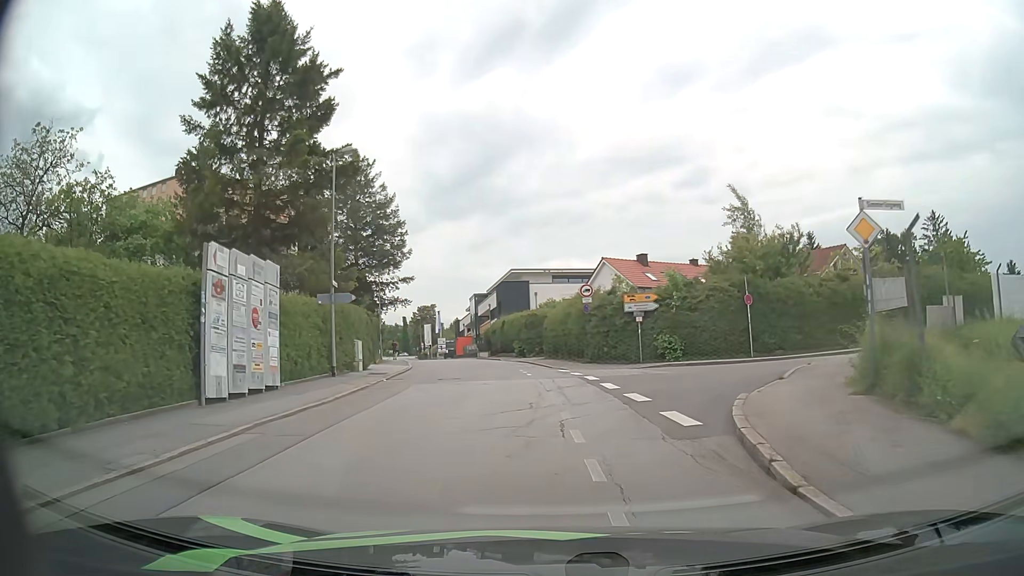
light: Day
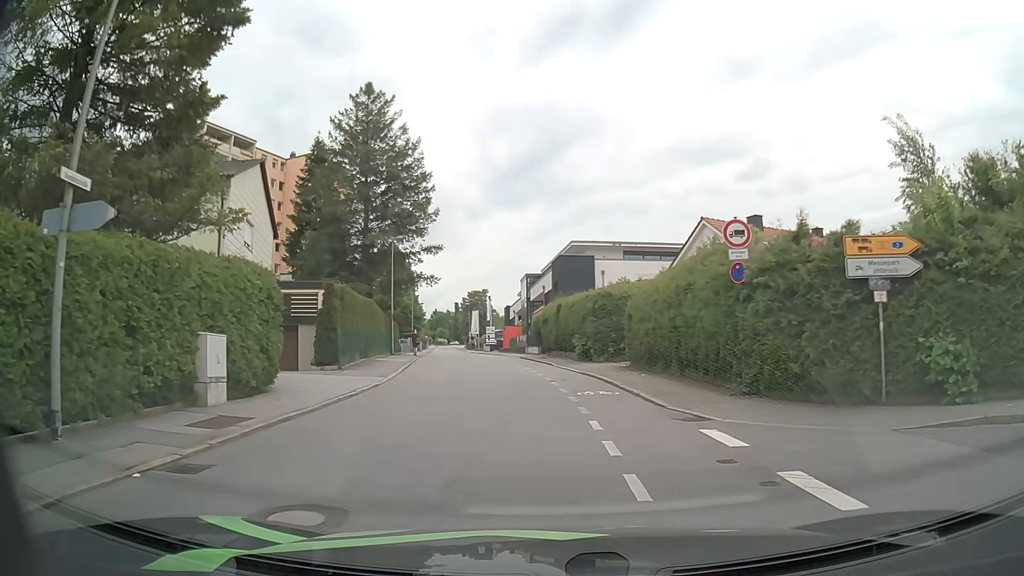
(-0.8, +16.7) m; -5°
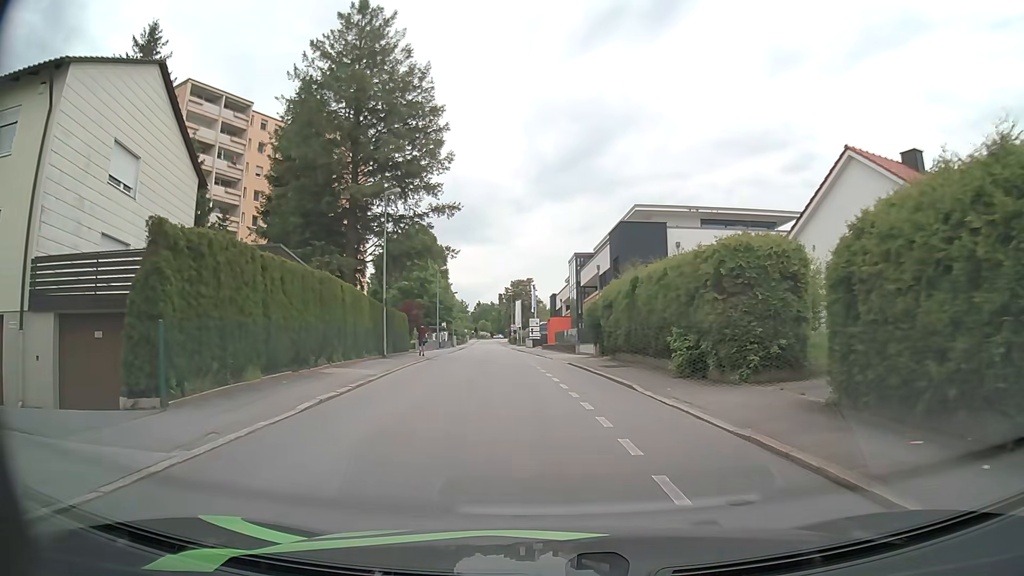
(-0.5, +14.4) m; -4°
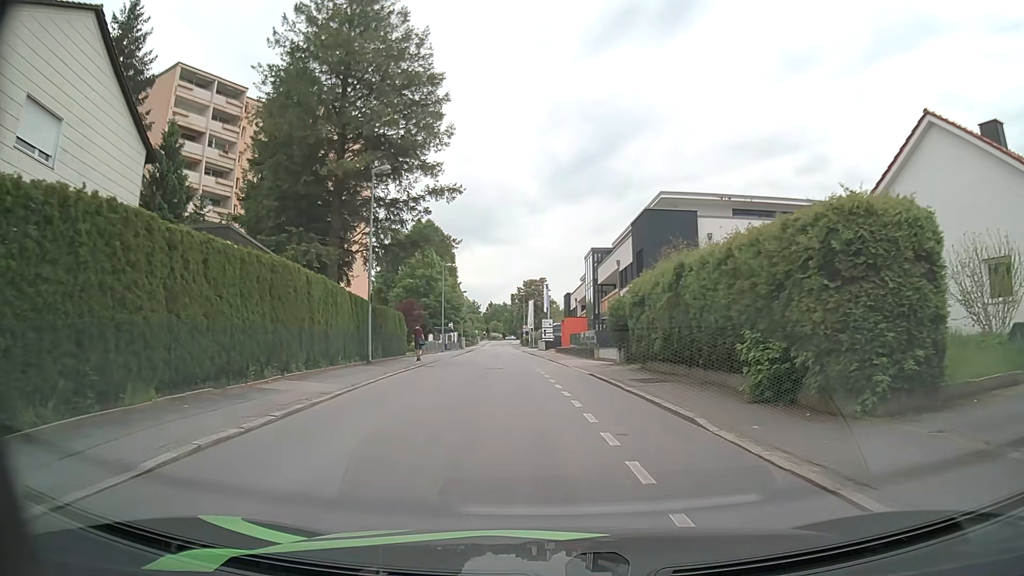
(0.0, +5.1) m; -1°
(0, +10) (0, +20) (-1, +30) (-2, +40) (-3, +50) (-4, +60) (-5, +70) (-5, +80) (-6, +90) (-7, +100) m
